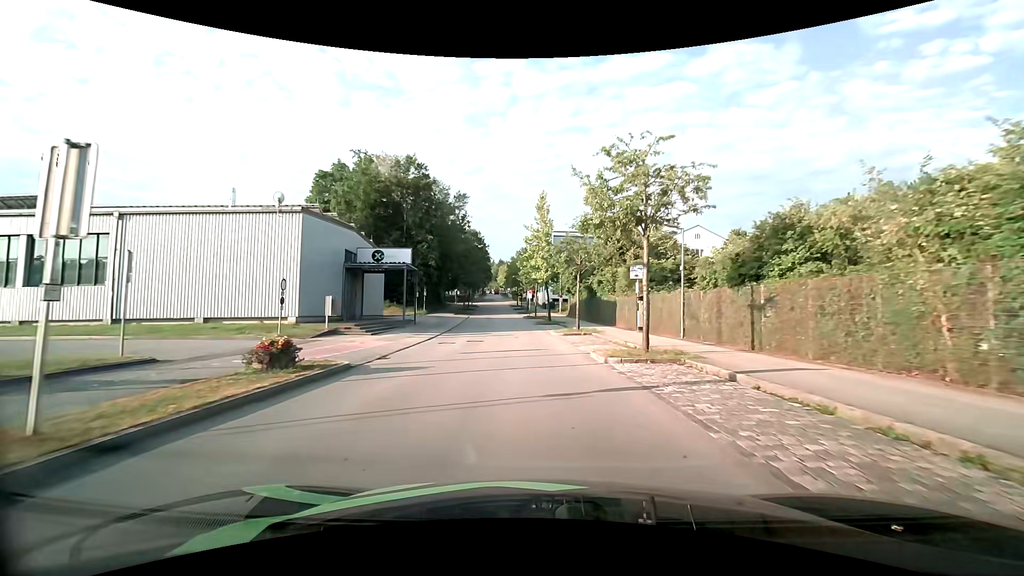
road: residential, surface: asphalt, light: Day
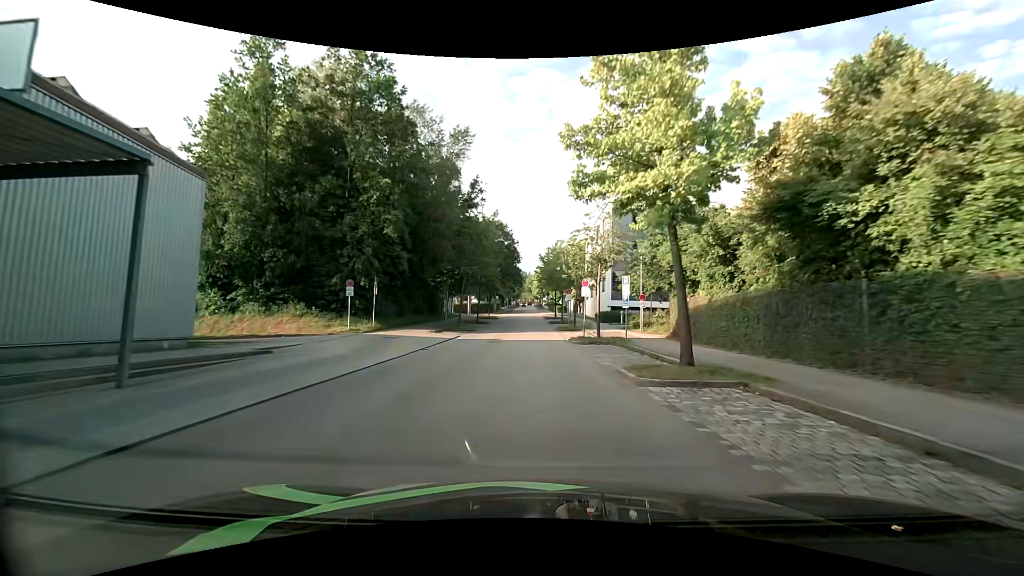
(-1.2, +31.7) m; -5°
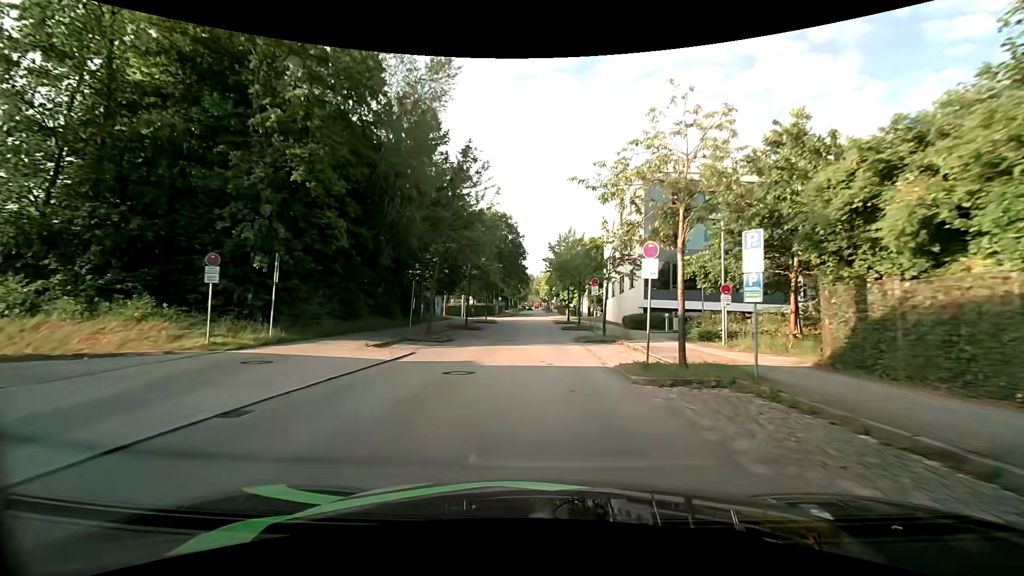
(0.0, +13.4) m; -1°
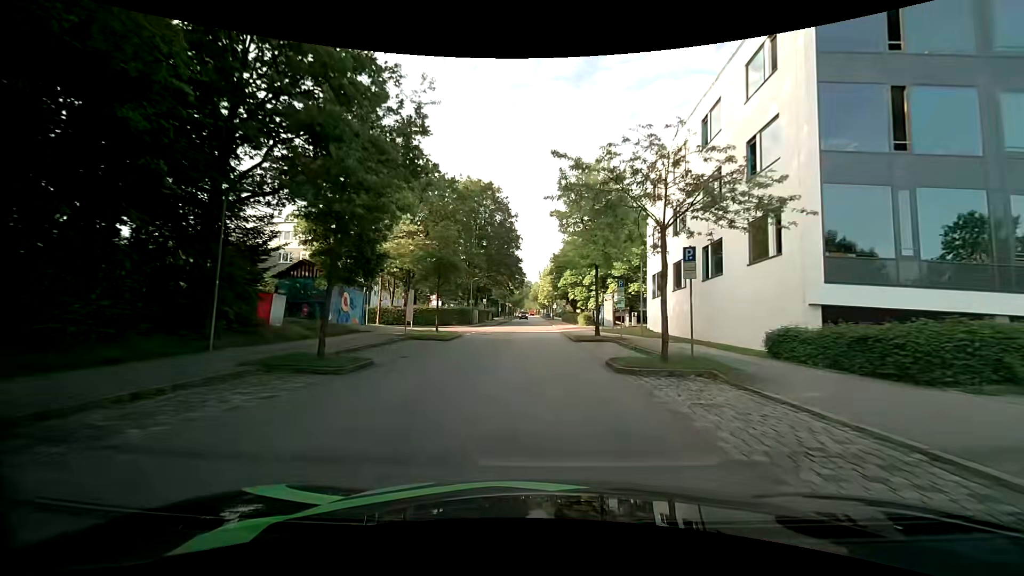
(0.0, +26.9) m; 0°
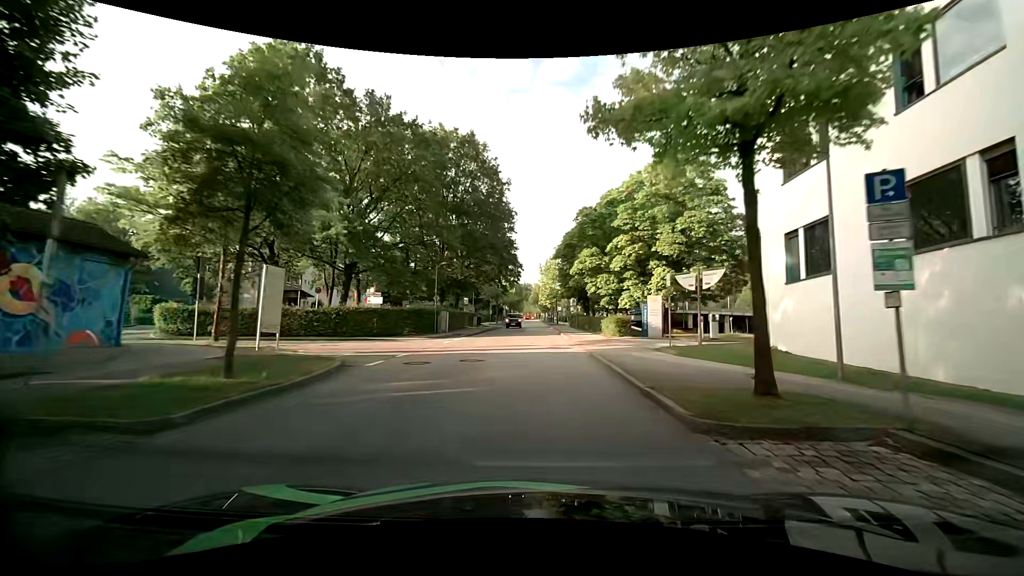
(0.0, +19.8) m; 0°
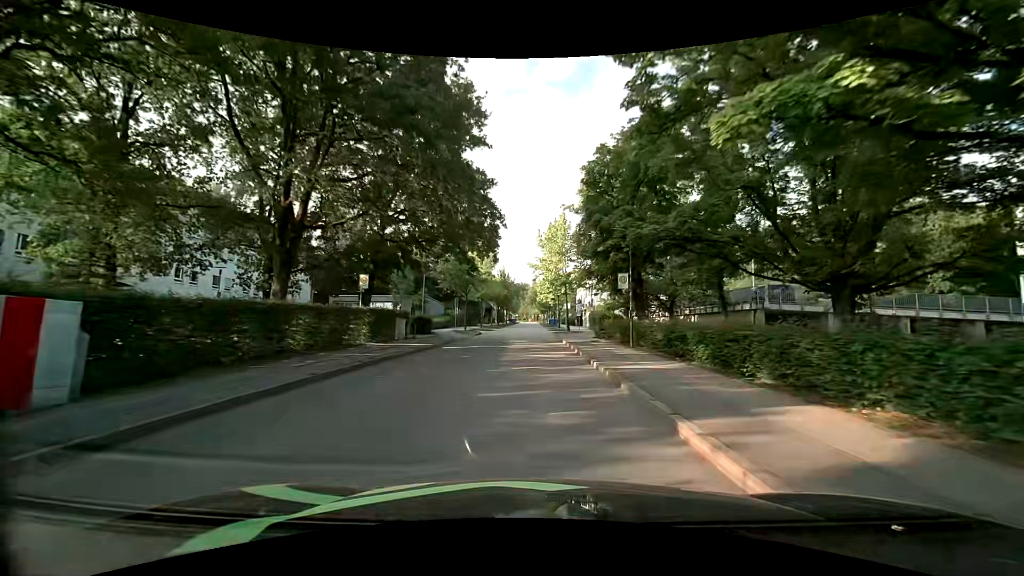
(-0.1, +31.9) m; 0°
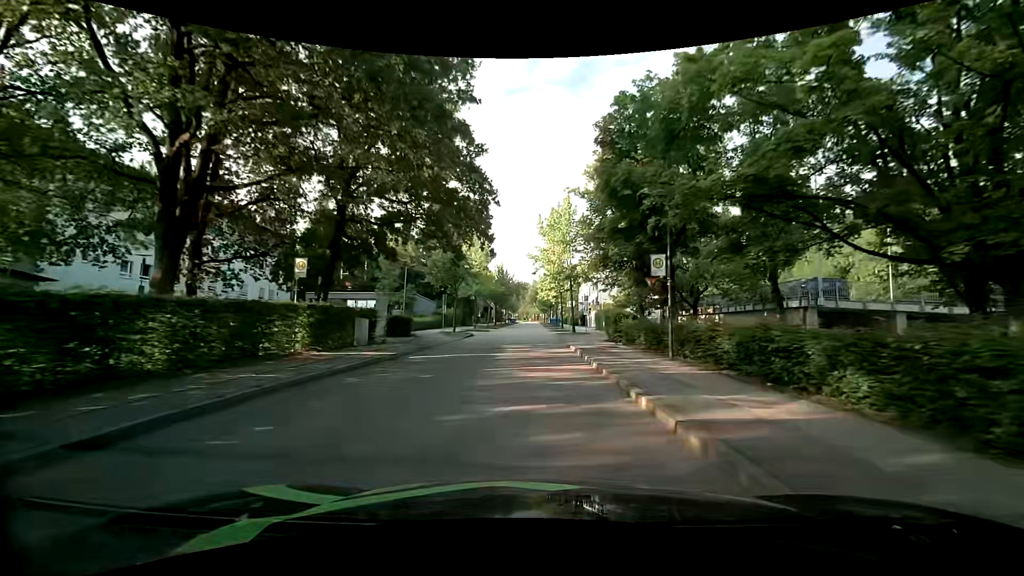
(0.0, +6.3) m; 0°
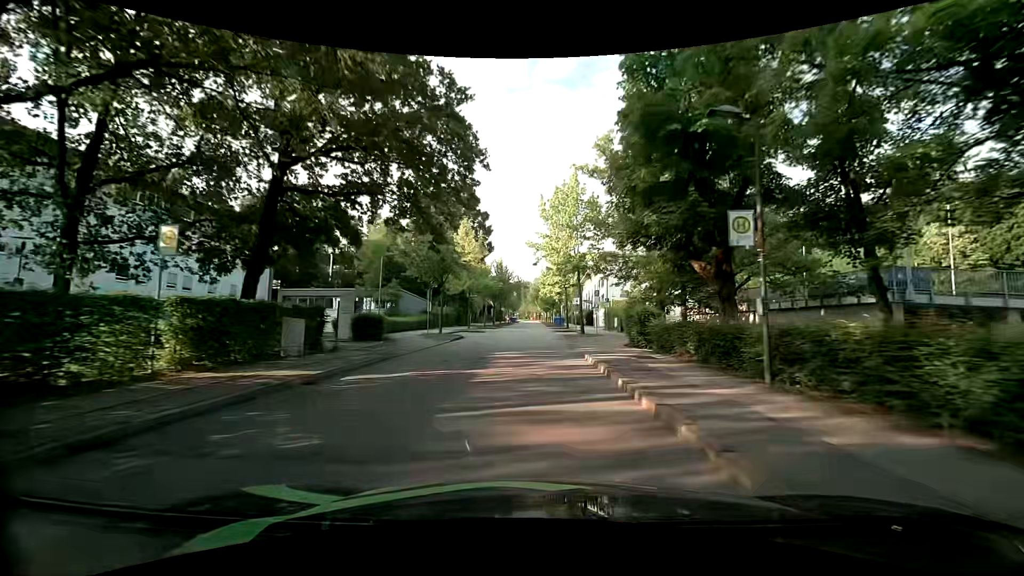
(0.0, +6.3) m; 0°
(0, +10) (0, +20) (0, +30) (0, +40) (-1, +50) (-1, +60) (-1, +70) (-1, +80) (-1, +90) (-1, +100) m
